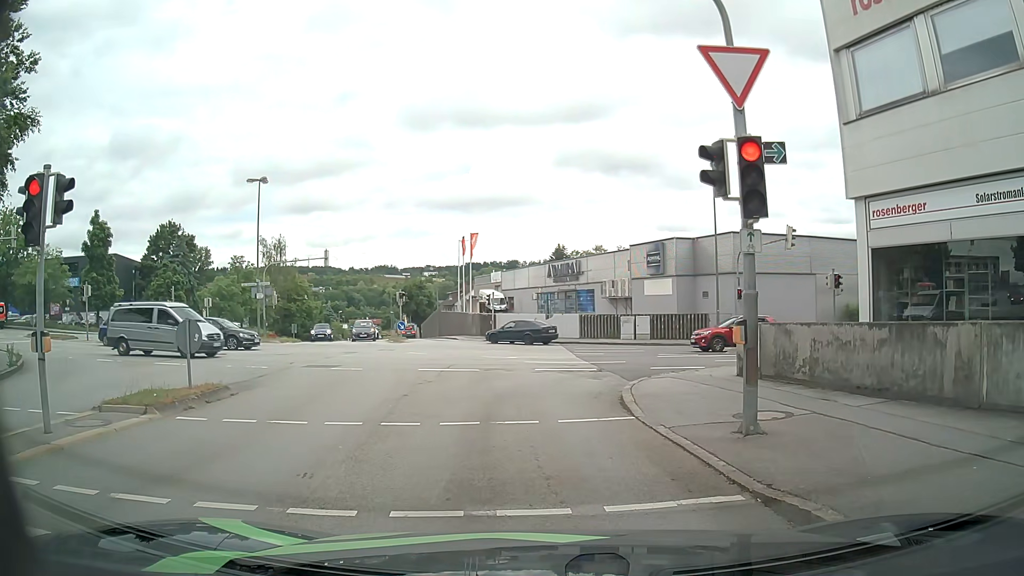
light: Day
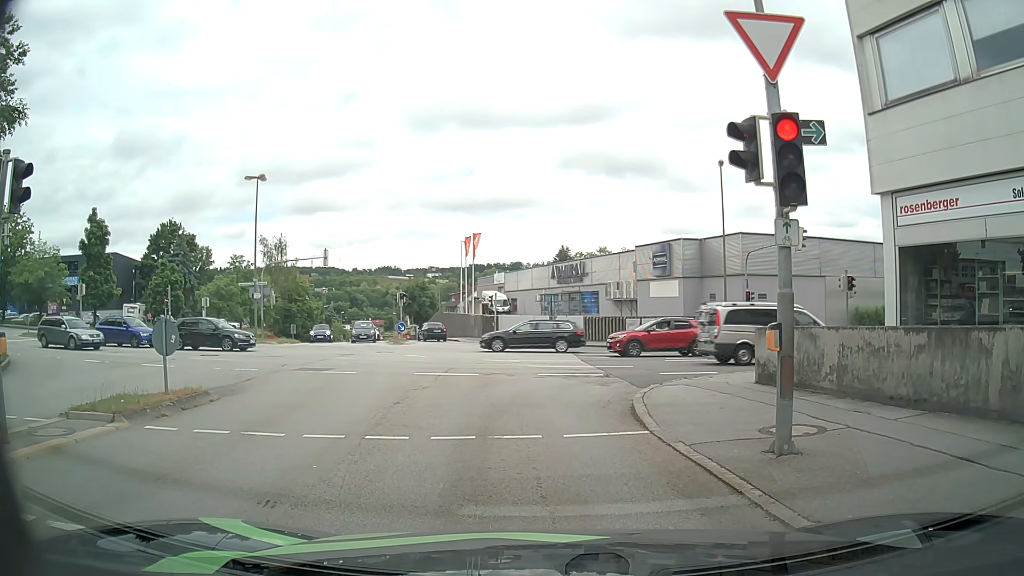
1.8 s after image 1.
(0.0, +0.9) m; 0°
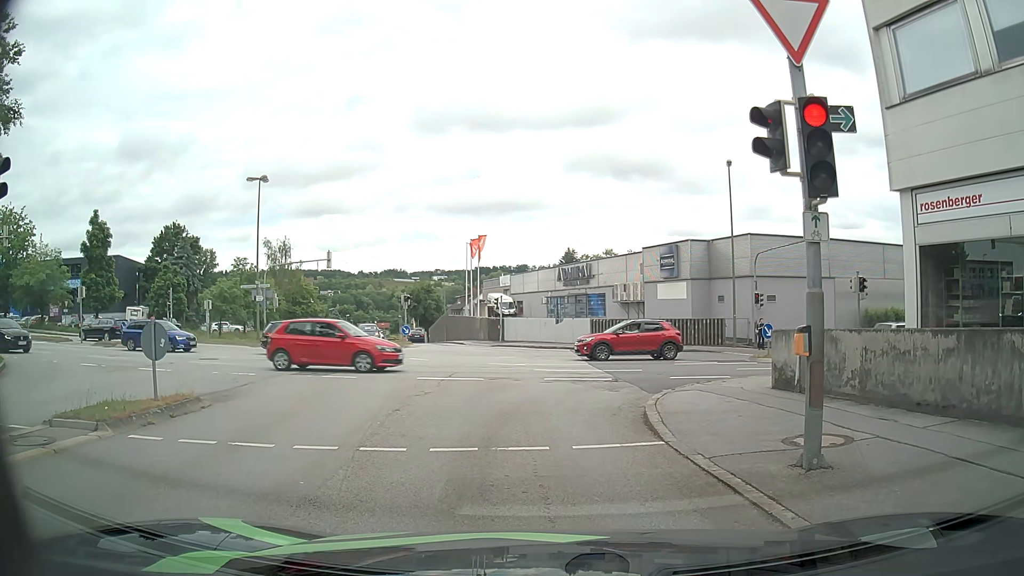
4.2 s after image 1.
(0.0, +0.6) m; 0°
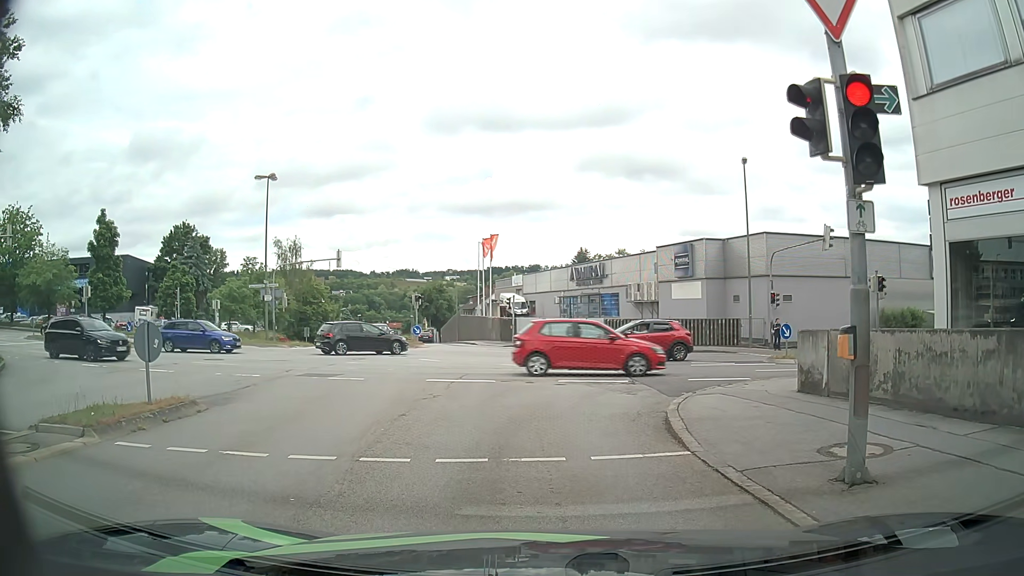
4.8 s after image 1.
(0.0, +0.6) m; 0°
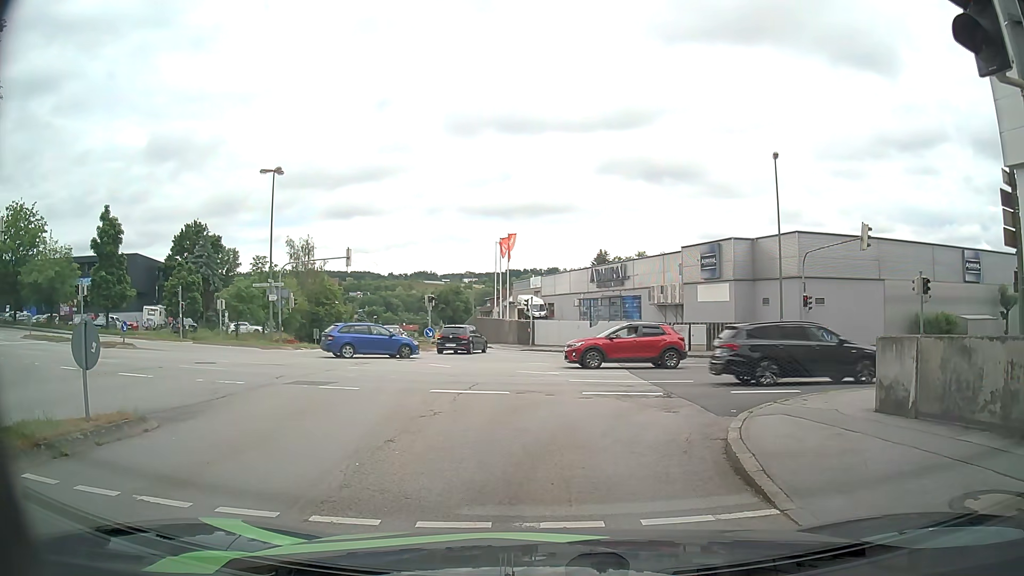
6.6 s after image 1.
(0.0, +2.1) m; -3°
